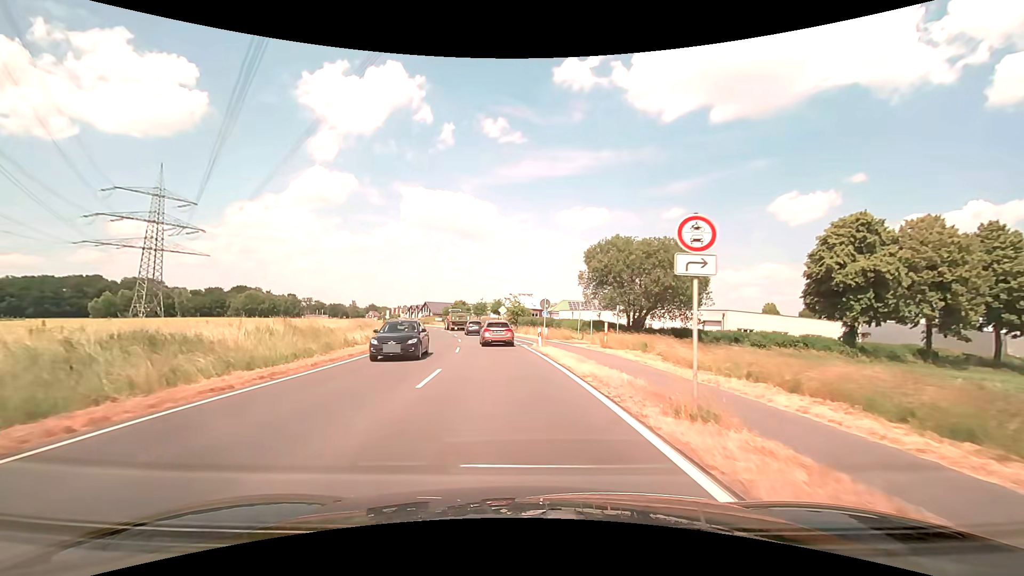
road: secondary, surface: asphalt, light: Day
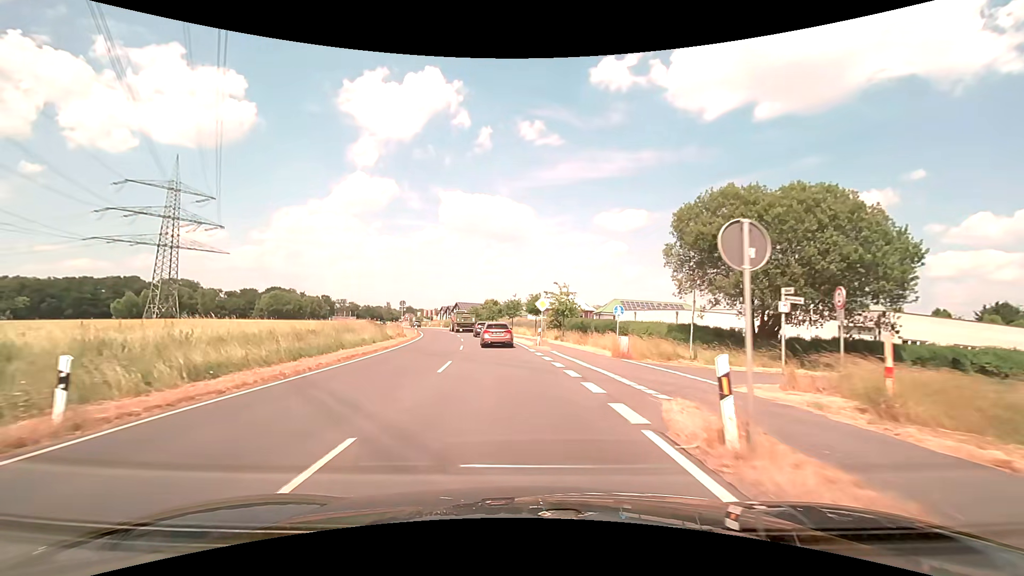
(-0.8, +20.7) m; -4°
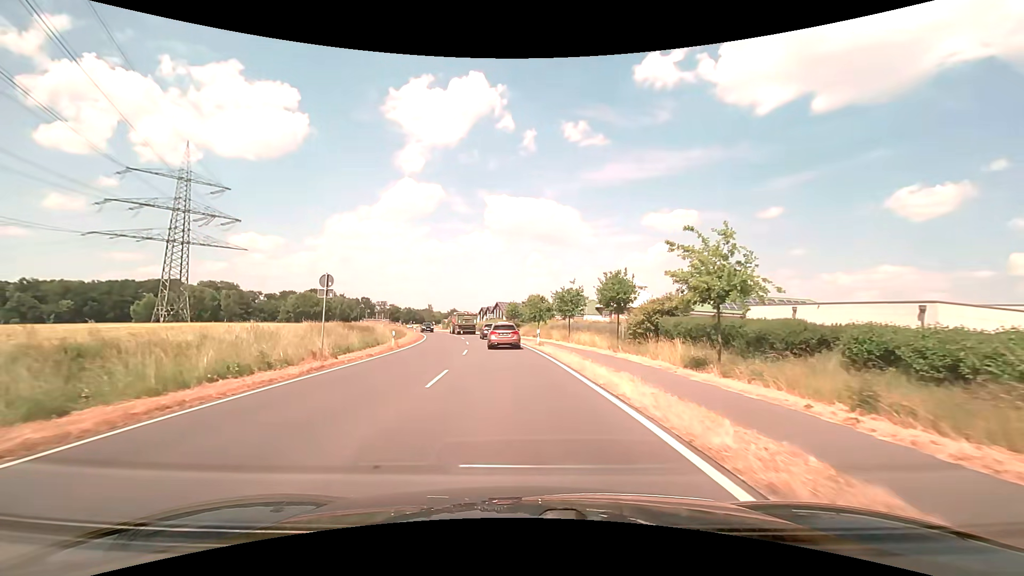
(-1.3, +27.4) m; -5°
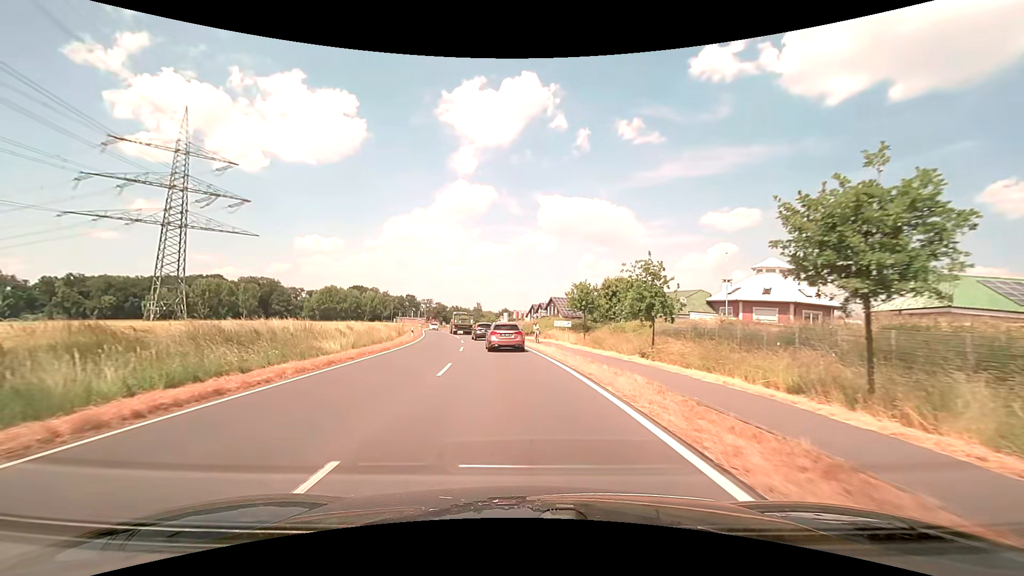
(-1.7, +34.1) m; -6°
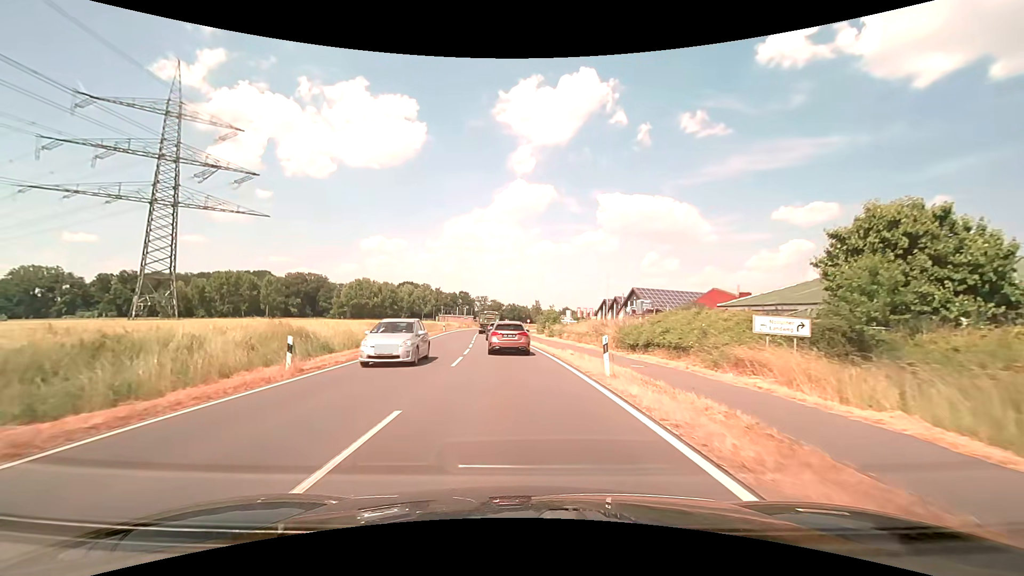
(-1.9, +33.5) m; -7°
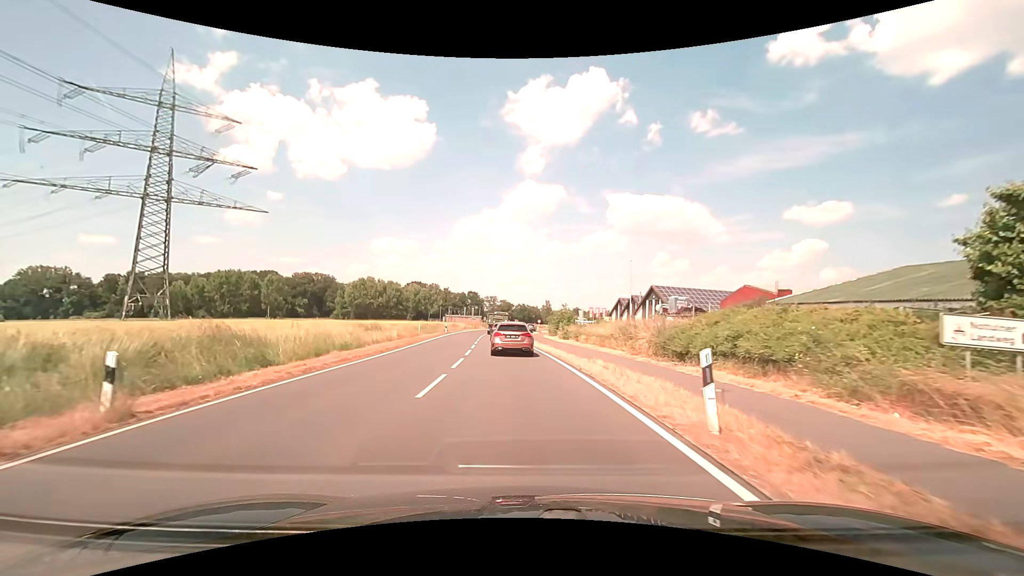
(0.0, +6.5) m; -1°
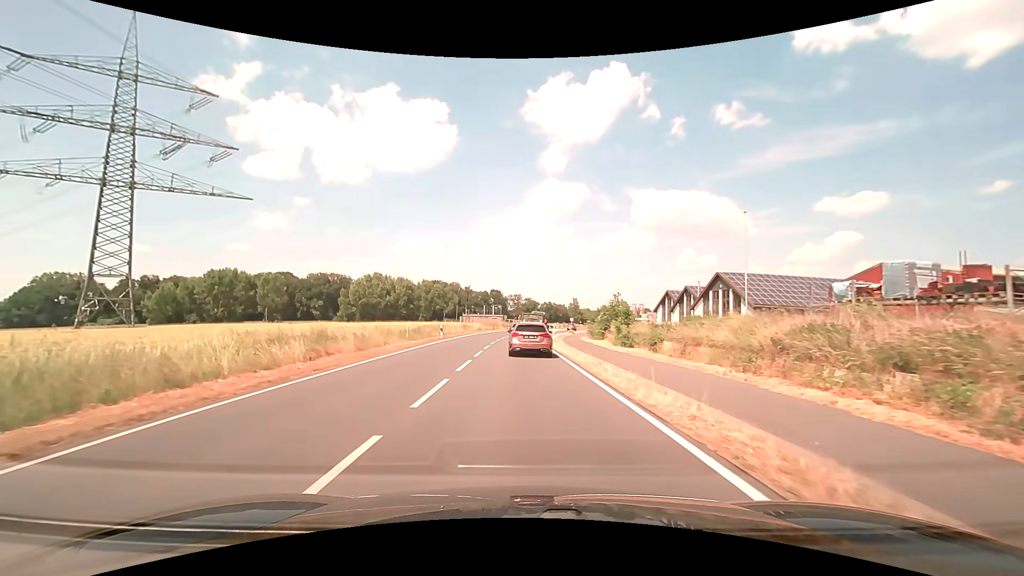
(-0.5, +19.2) m; -3°
